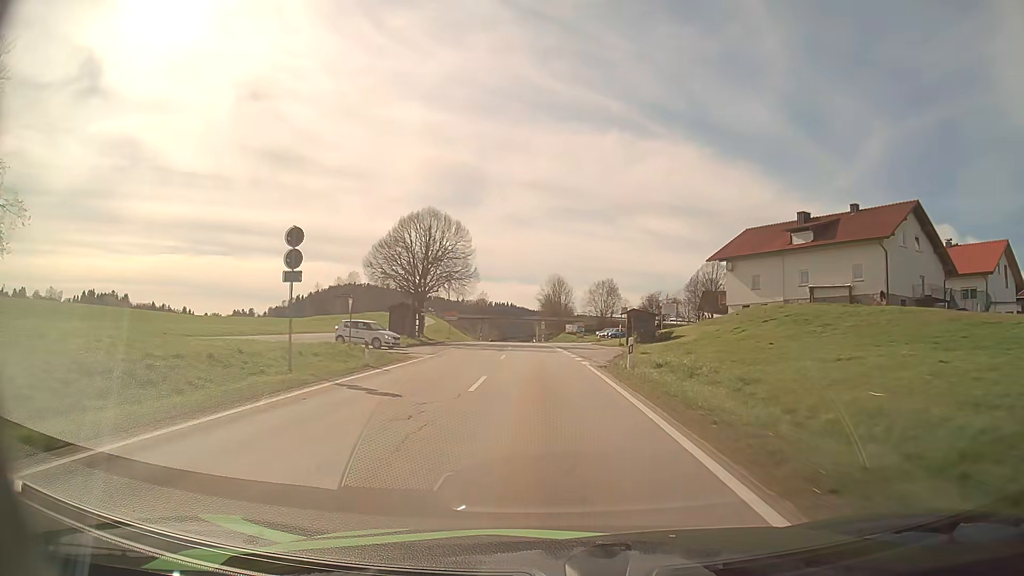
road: secondary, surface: asphalt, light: Day
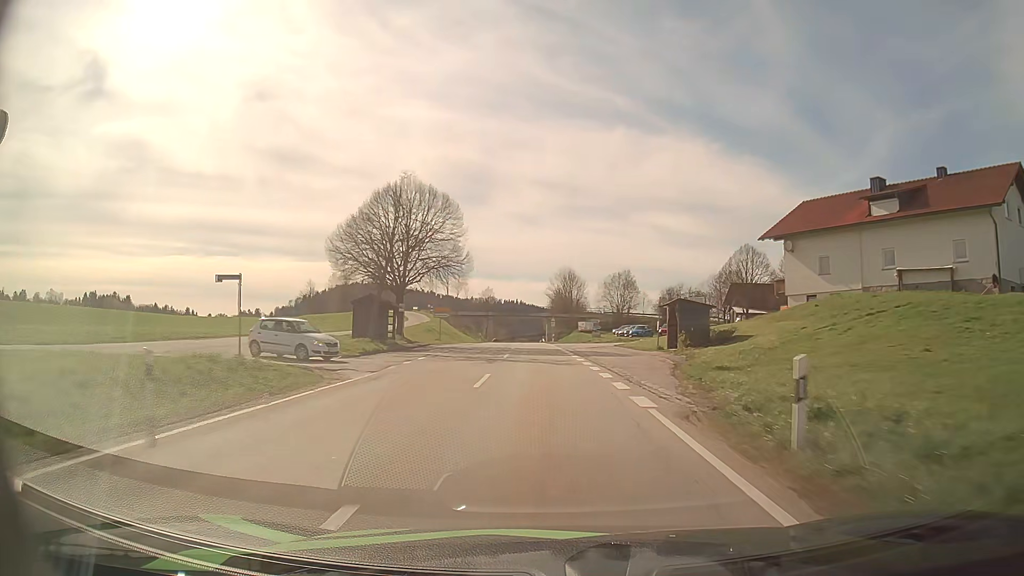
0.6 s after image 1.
(-0.1, +12.7) m; -1°
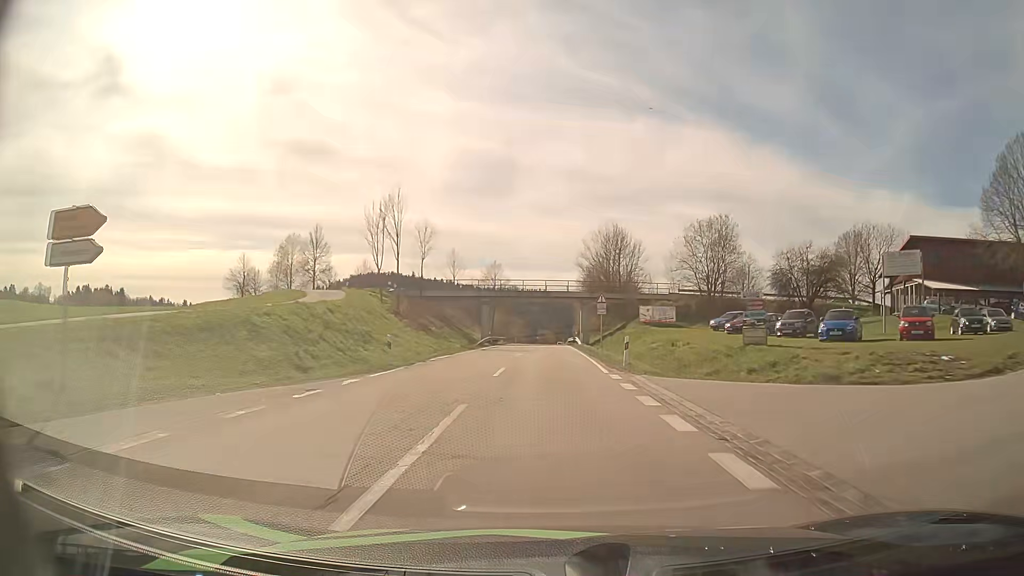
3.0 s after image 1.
(-1.2, +50.9) m; -2°
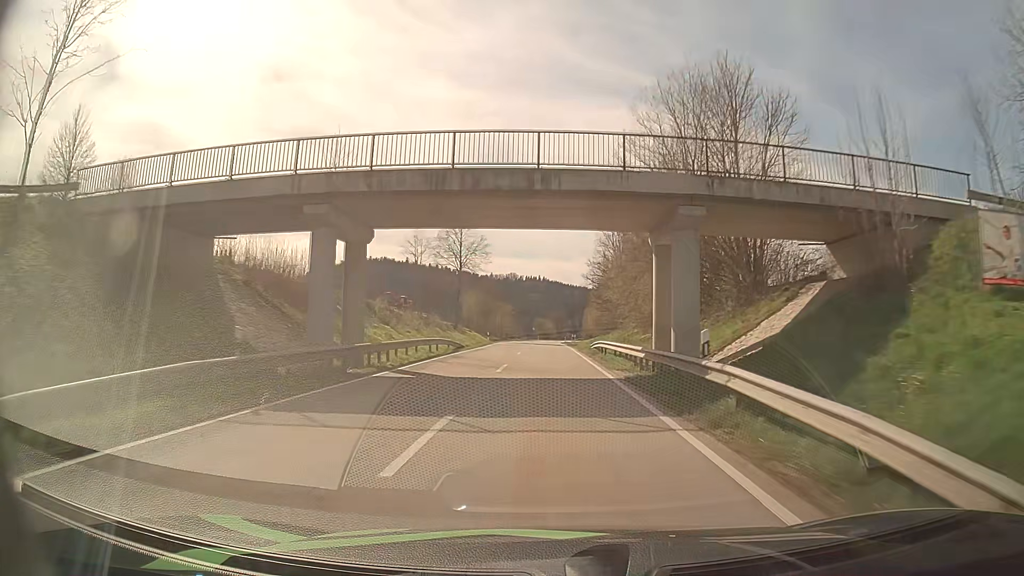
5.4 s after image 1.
(+0.1, +52.1) m; 0°
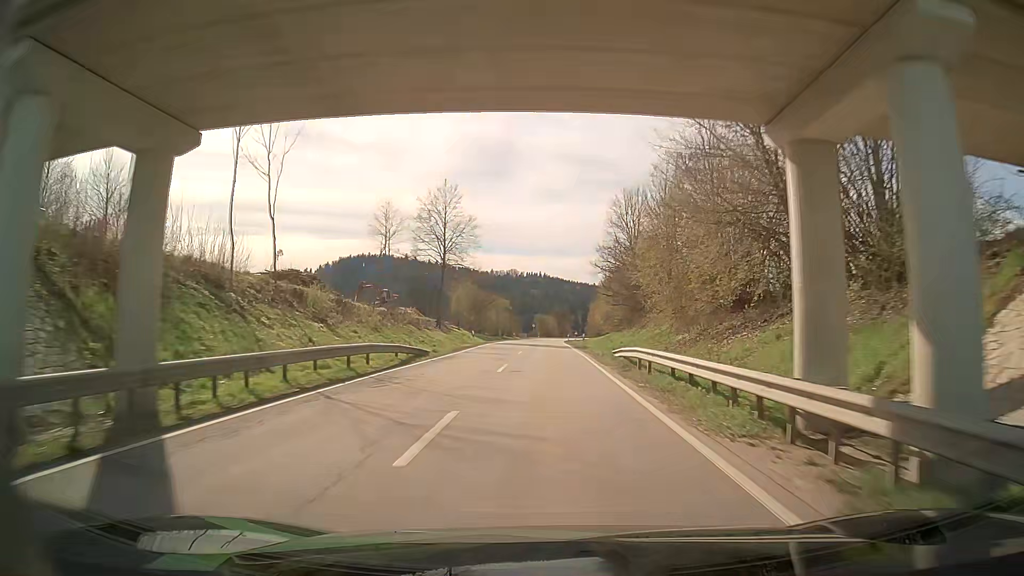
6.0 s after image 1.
(0.0, +13.3) m; 0°
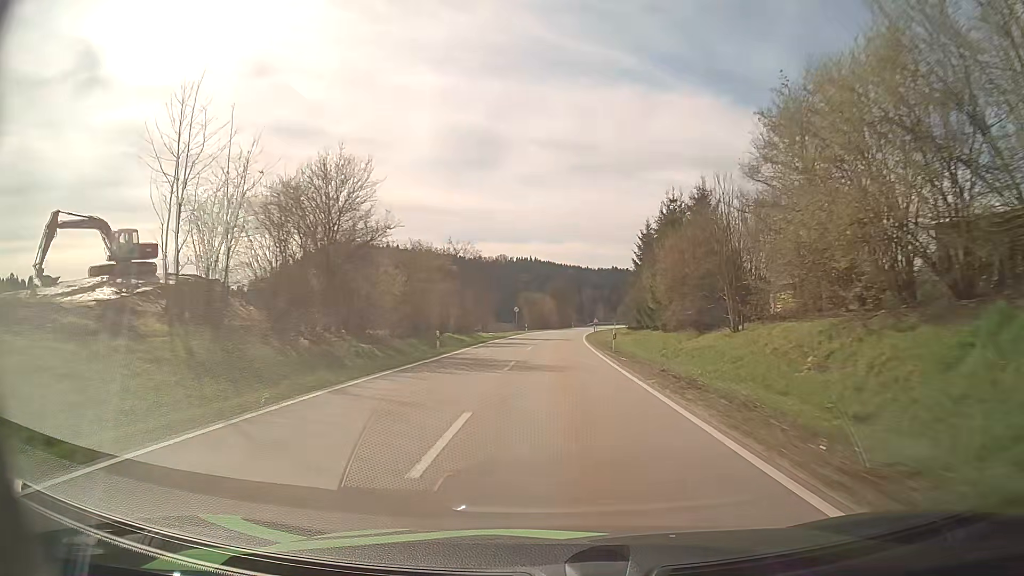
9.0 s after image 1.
(-0.2, +68.0) m; +1°
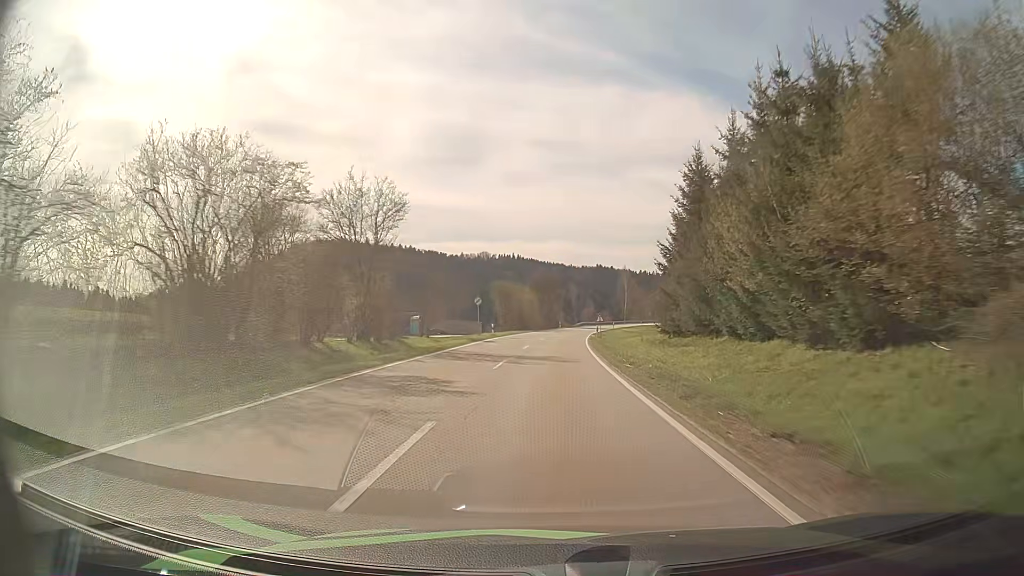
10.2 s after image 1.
(+0.2, +27.5) m; +1°
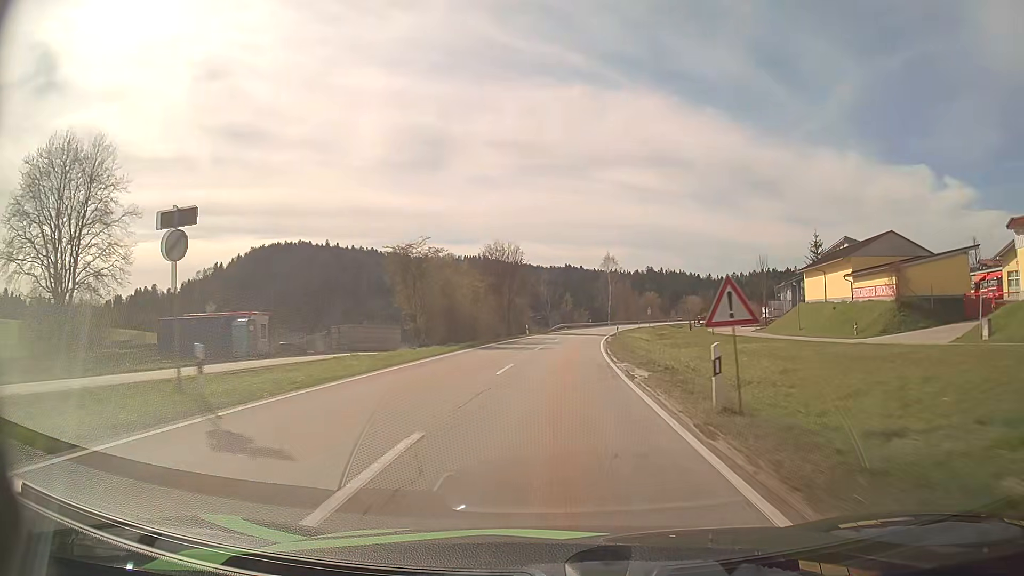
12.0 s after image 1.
(+0.8, +41.3) m; +2°
(0, +10) (0, +20) (+1, +30) (+1, +40) (+2, +50) (+3, +60) (+4, +70) (+6, +80) (+8, +90) (+10, +99) m
